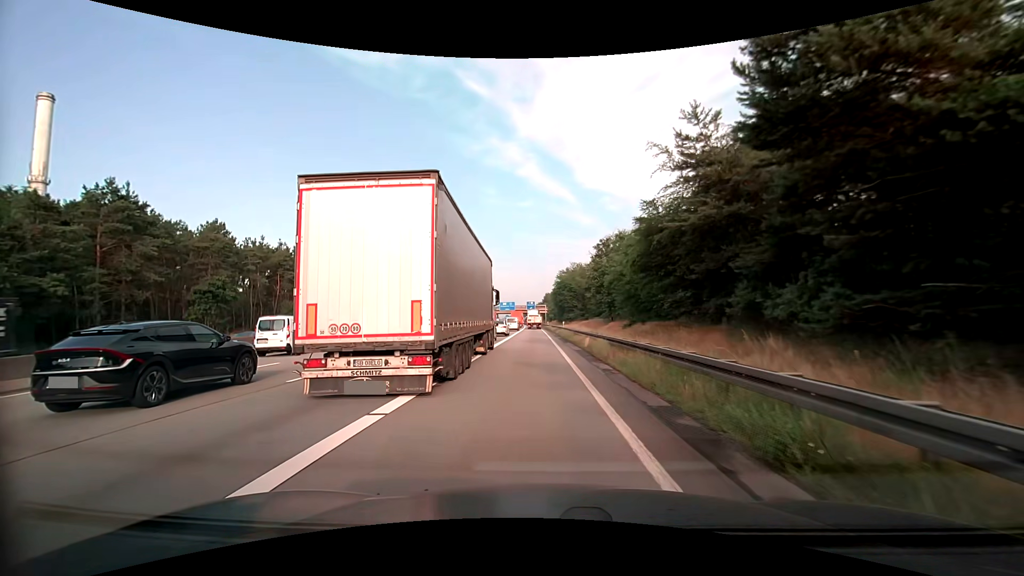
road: motorway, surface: asphalt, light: Day
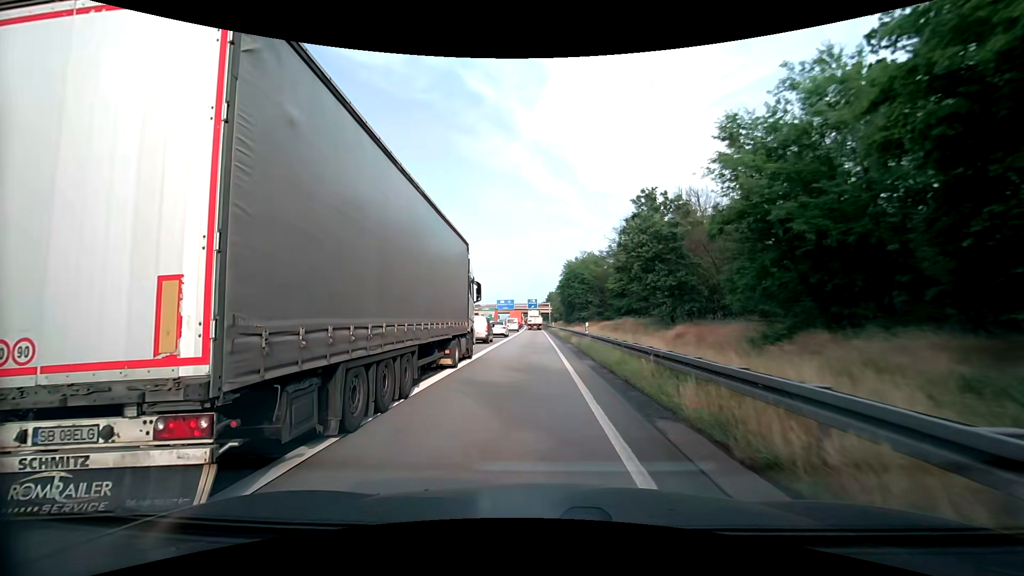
(+0.1, +25.0) m; 0°
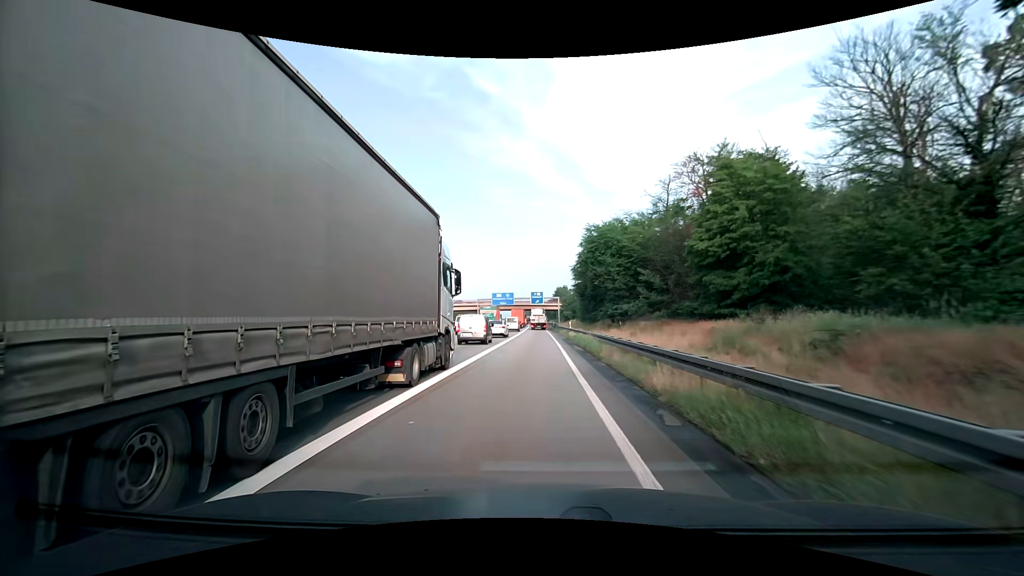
(-0.2, +34.3) m; -1°
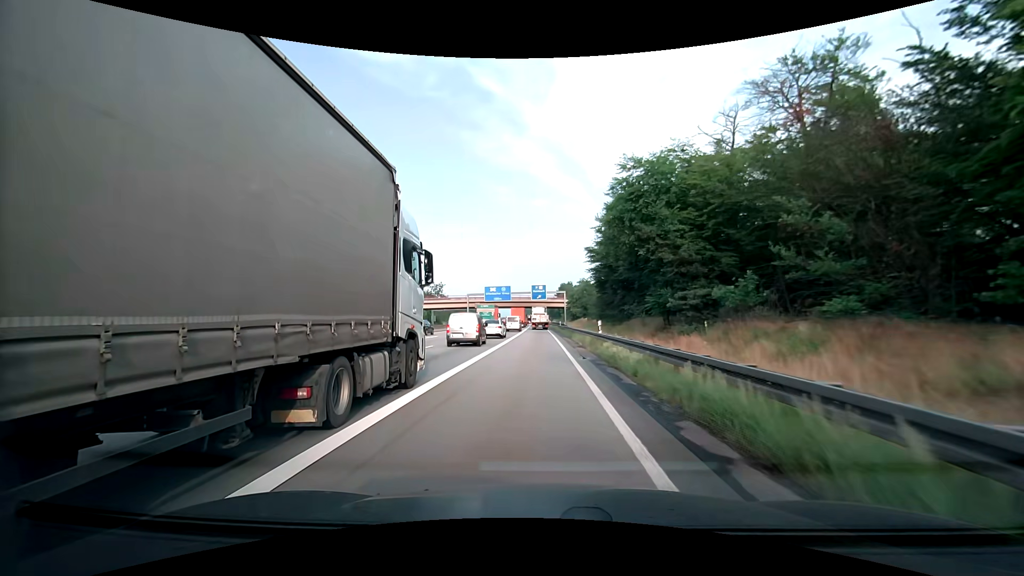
(0.0, +22.0) m; 0°
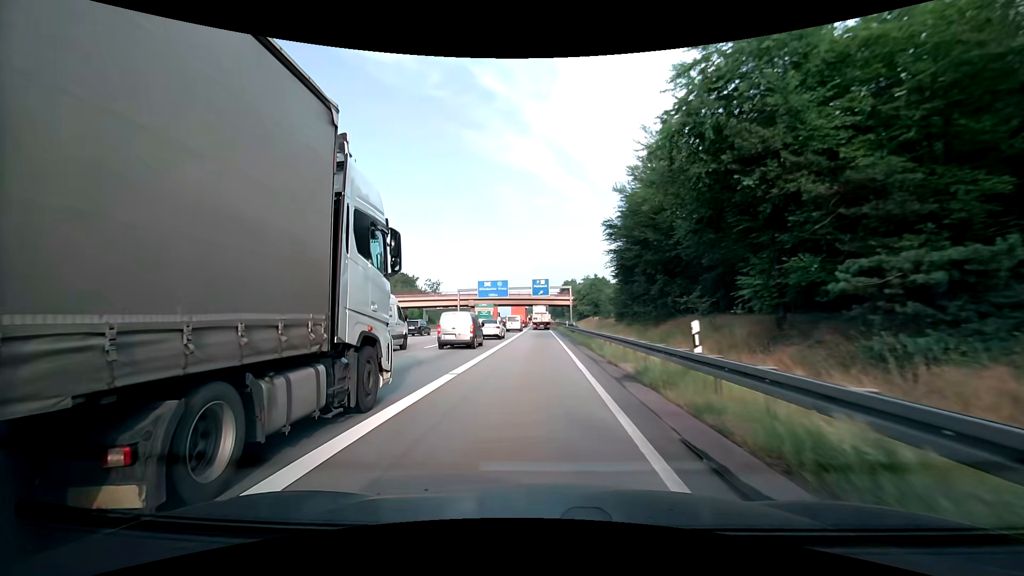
(0.0, +14.5) m; 0°
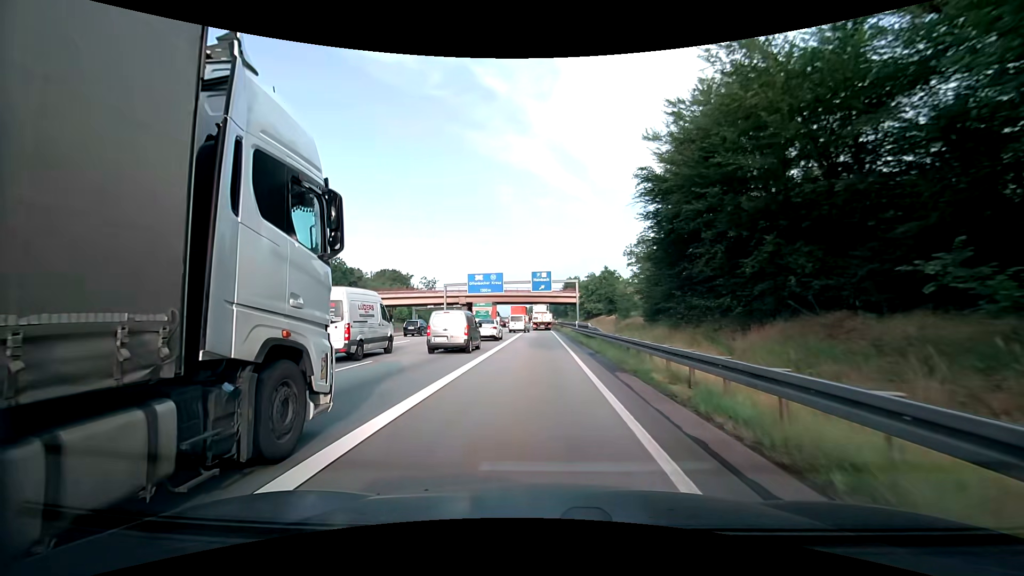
(-0.1, +14.2) m; -1°
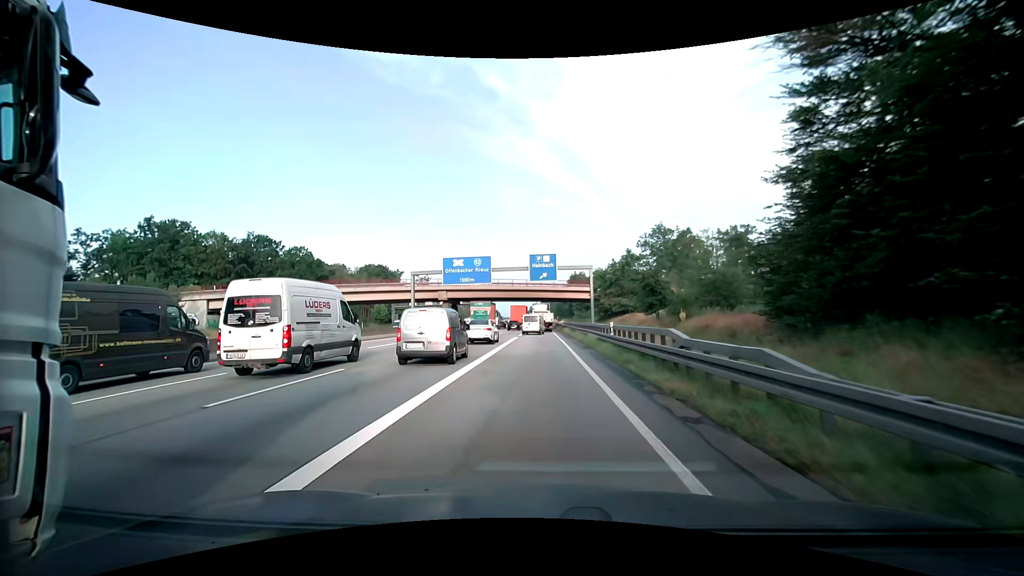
(0.0, +20.8) m; 0°
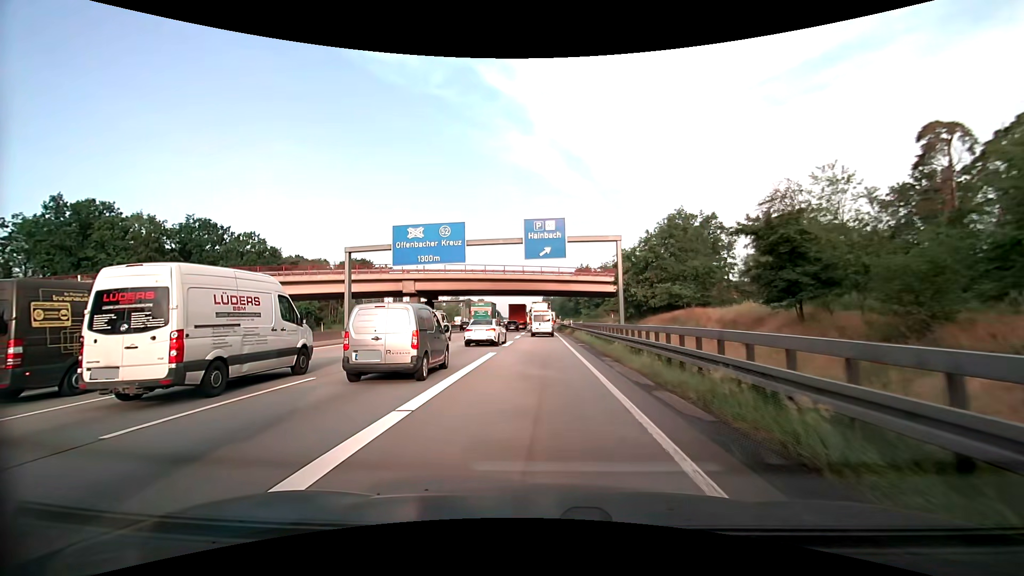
(-0.1, +20.2) m; 0°
(0, +10) (0, +20) (0, +30) (0, +40) (0, +50) (0, +60) (0, +70) (0, +80) (0, +90) (0, +100) m
